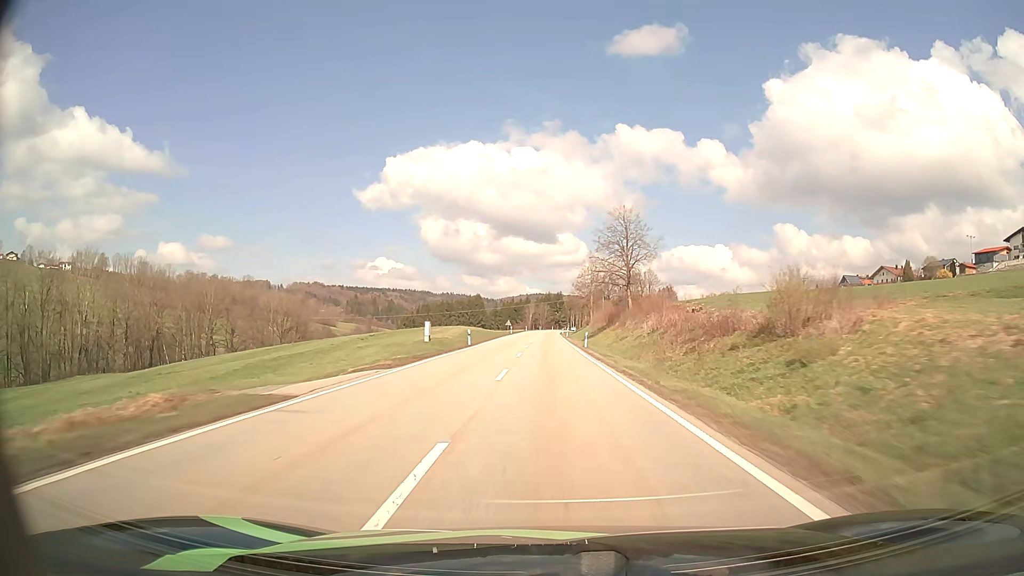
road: secondary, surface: asphalt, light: Day
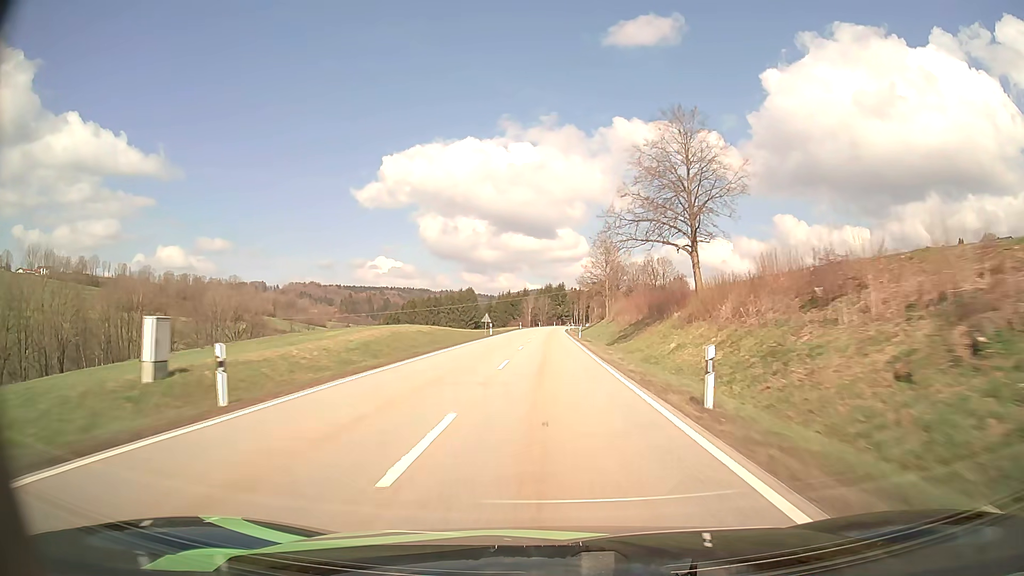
(+0.1, +35.5) m; 0°
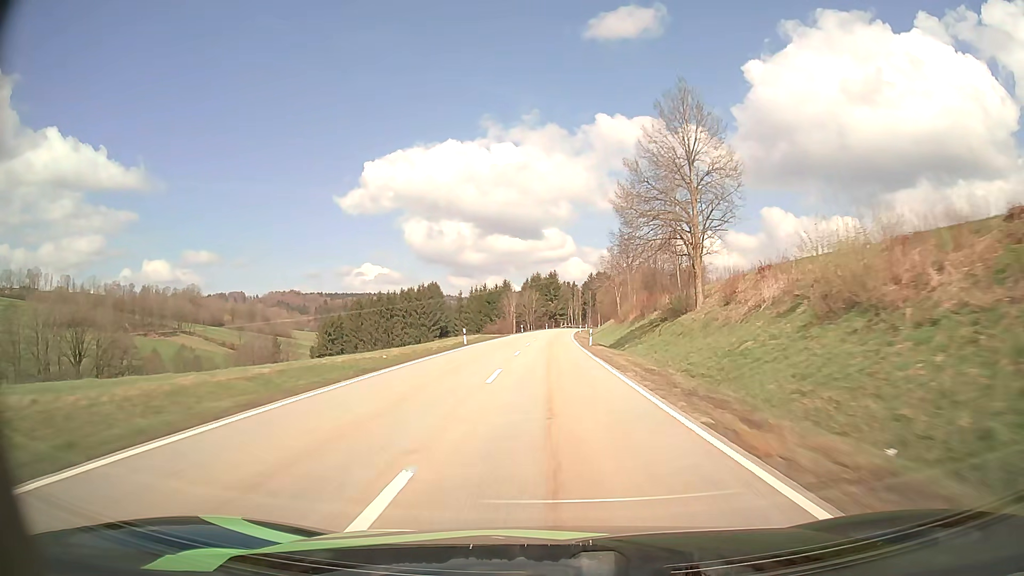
(+0.1, +67.3) m; +1°
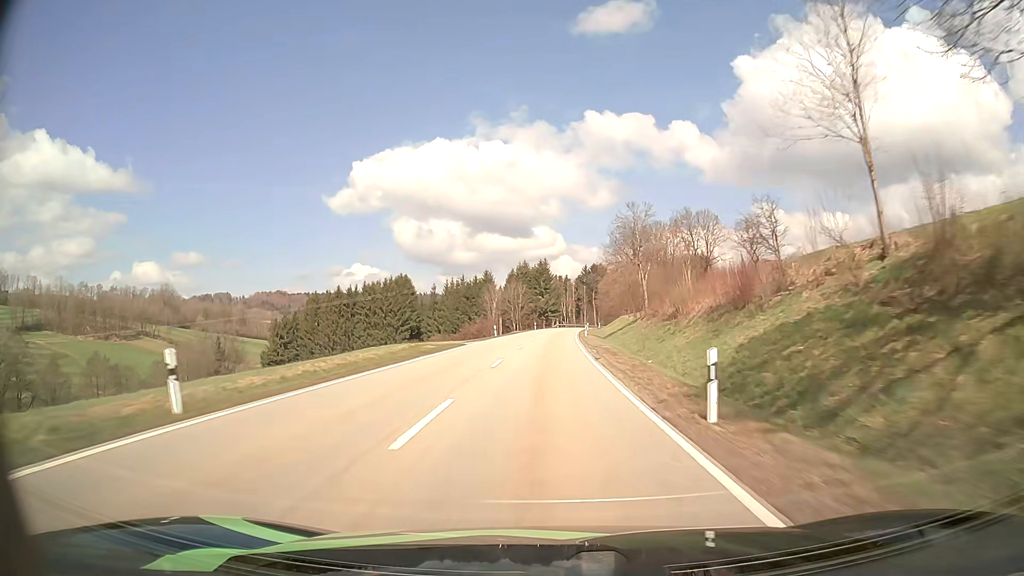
(+0.2, +33.2) m; +1°
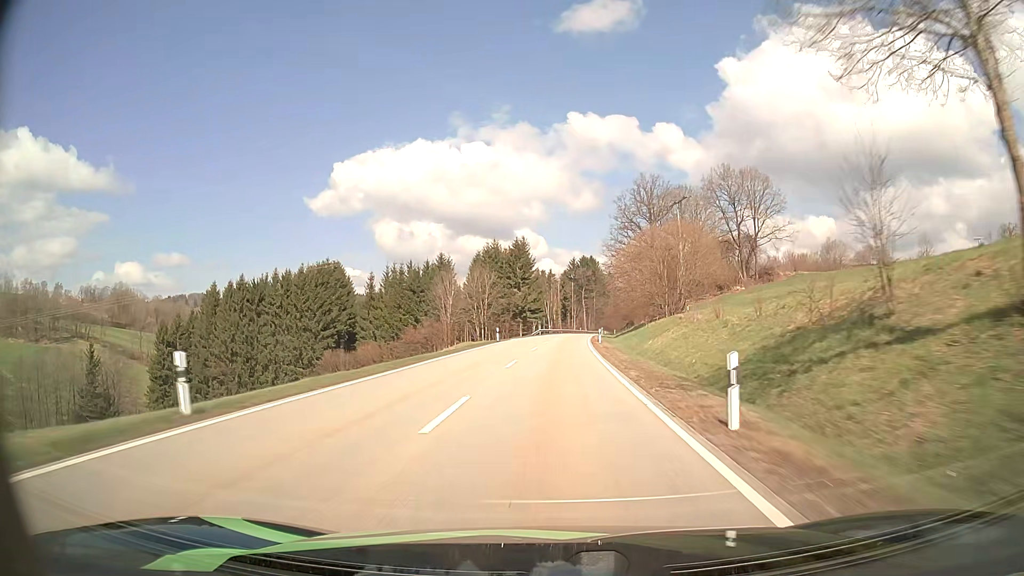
(+0.4, +50.4) m; +1°
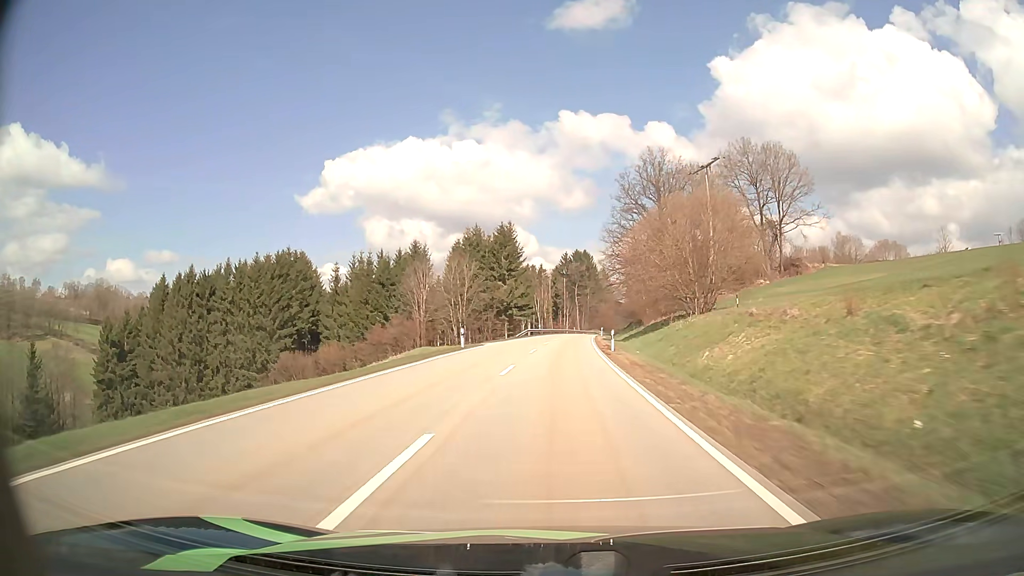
(+0.1, +16.9) m; +1°
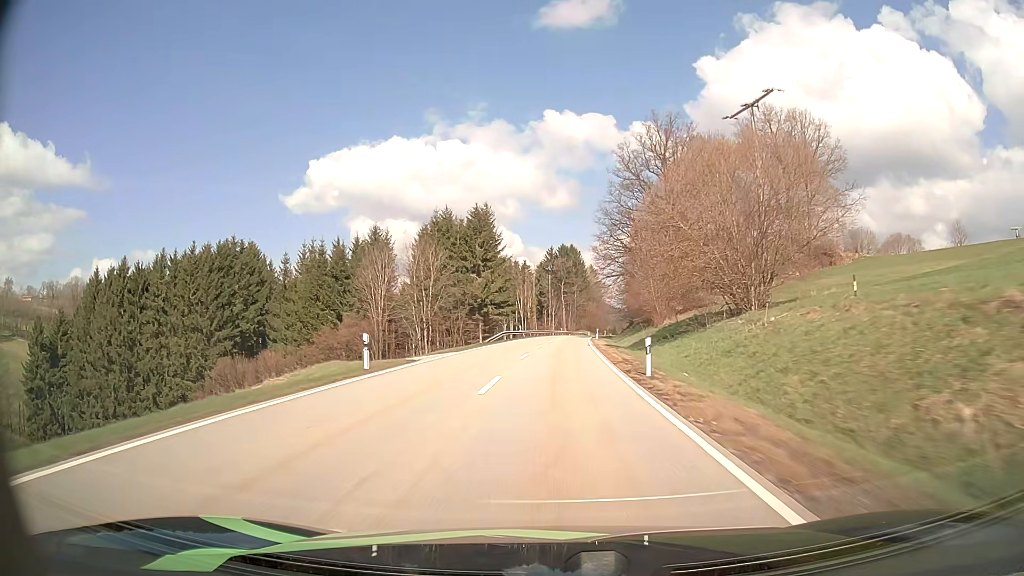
(+0.2, +17.0) m; +1°
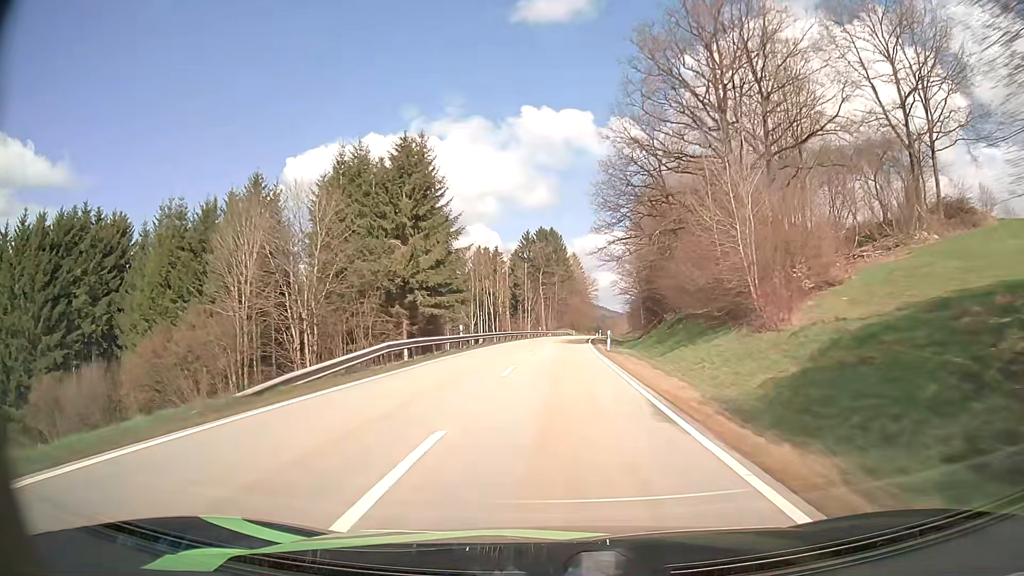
(+0.6, +34.0) m; +2°
(0, +10) (0, +20) (0, +30) (+1, +40) (+1, +50) (+2, +60) (+3, +70) (+4, +80) (+5, +90) (+6, +100) m
